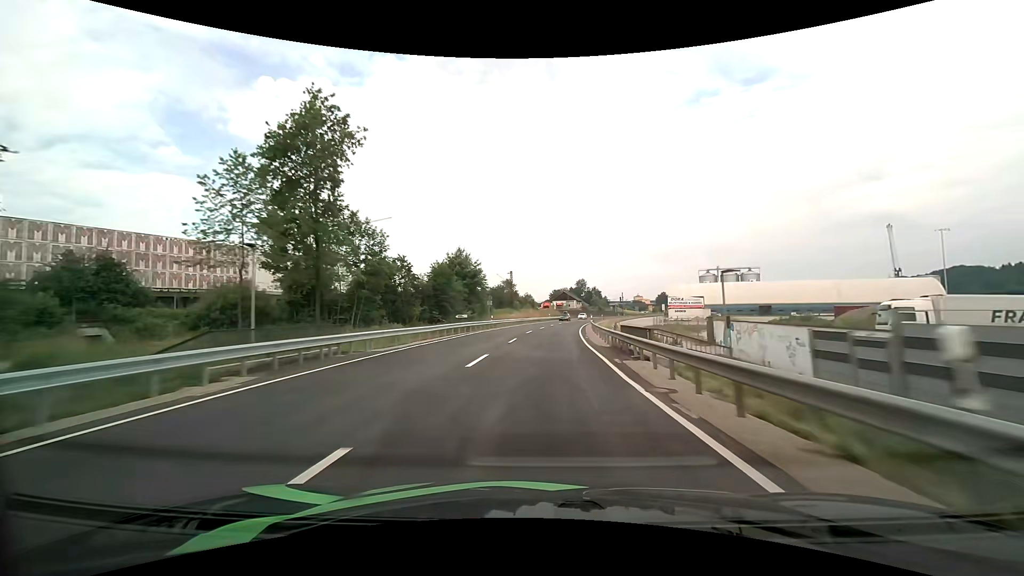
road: primary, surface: asphalt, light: Day
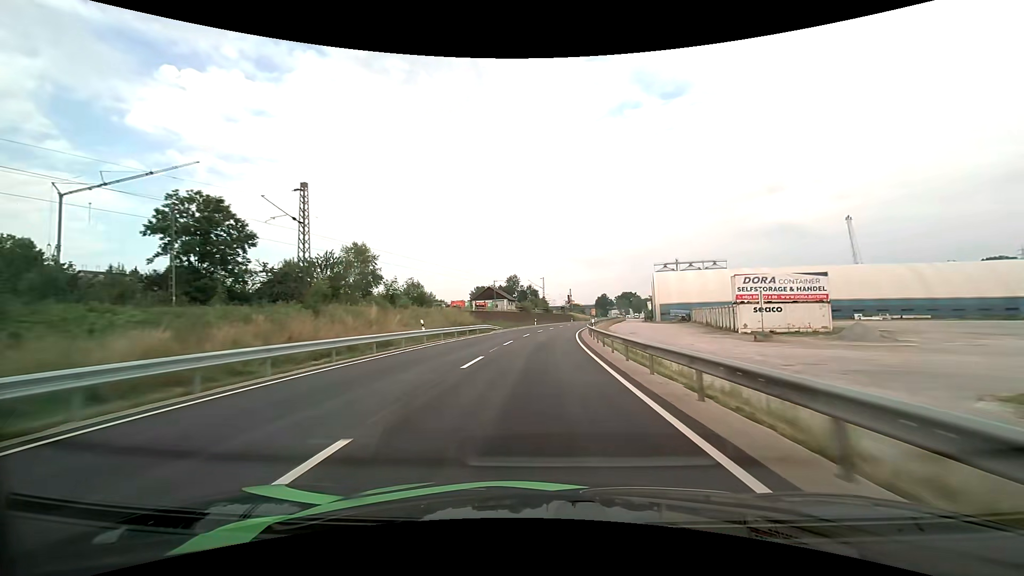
(+4.5, +71.3) m; +8°
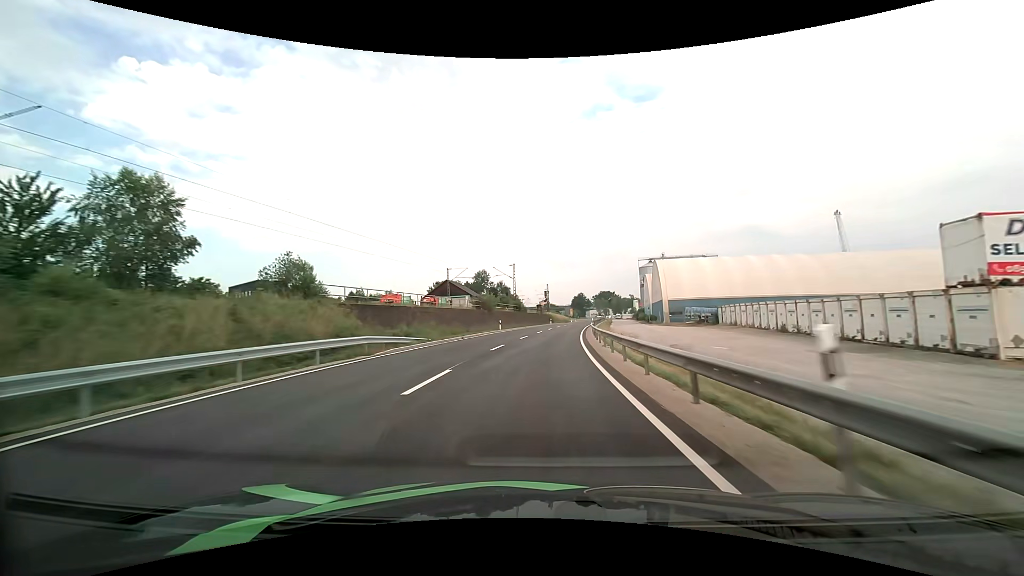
(+0.8, +28.7) m; +3°
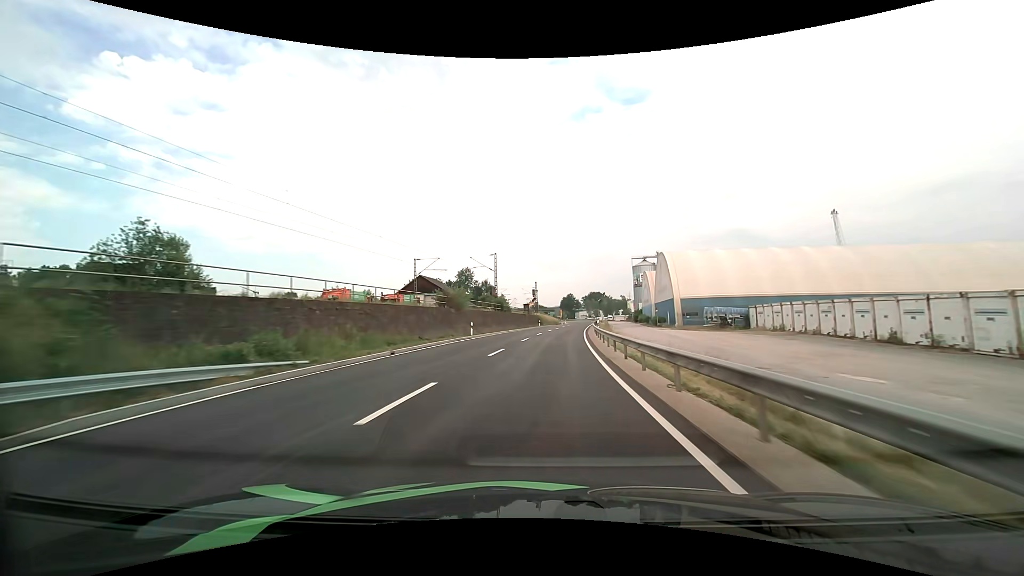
(+0.2, +14.4) m; +1°
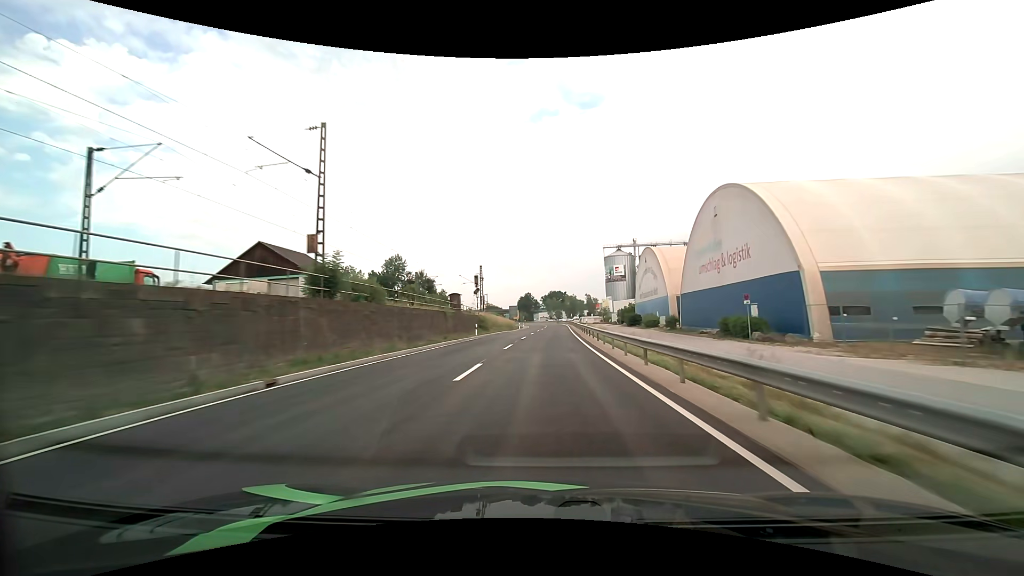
(+1.9, +43.4) m; +5°
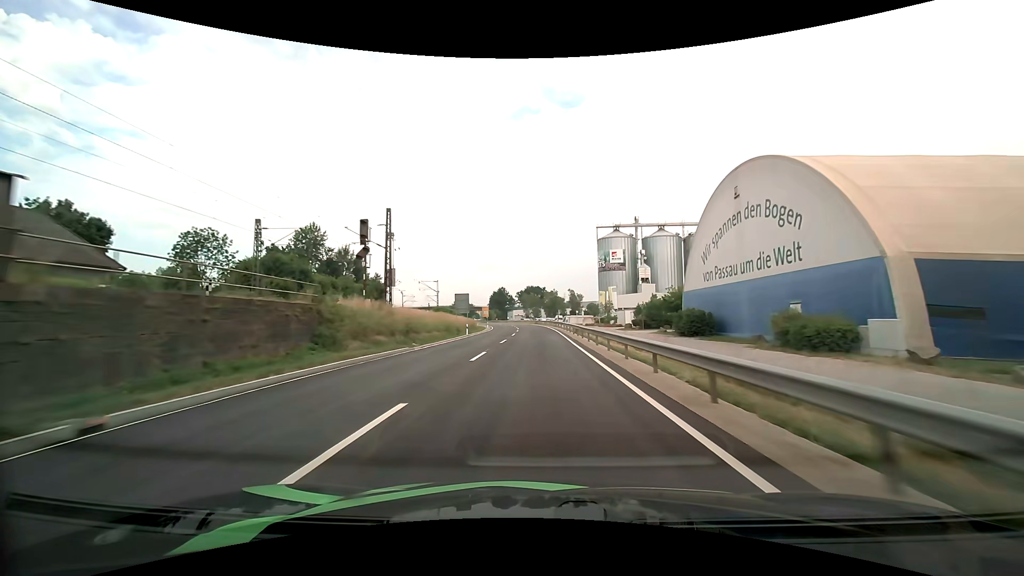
(+1.3, +43.1) m; +3°
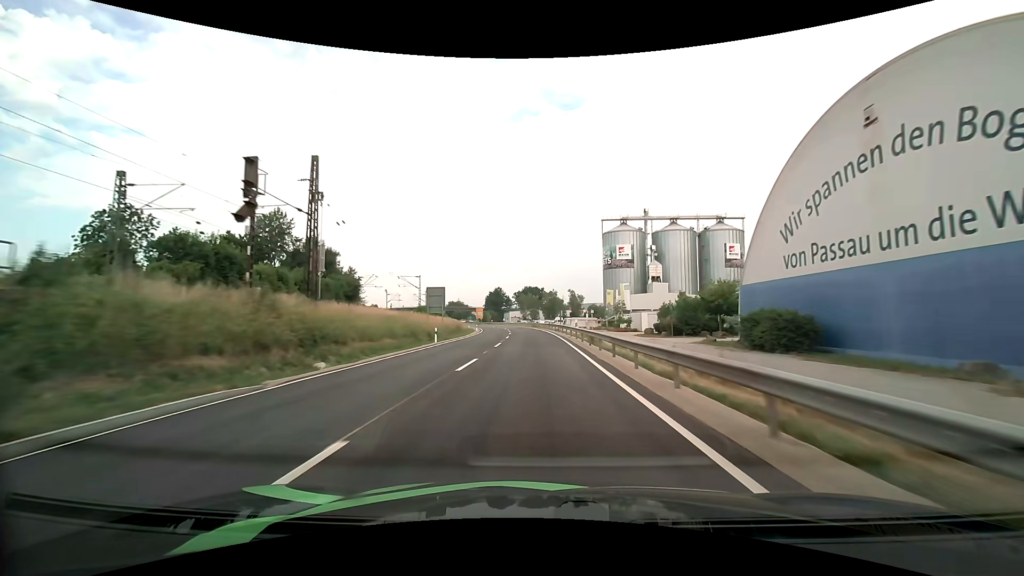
(+0.1, +14.3) m; 0°
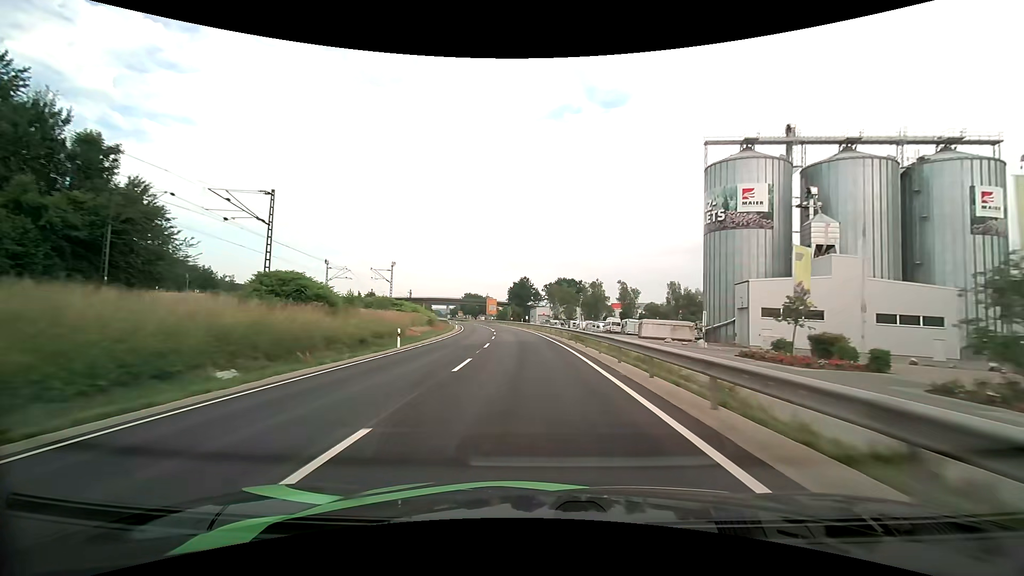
(-1.1, +58.3) m; -4°
(0, +10) (0, +20) (-1, +30) (-2, +40) (-3, +50) (-4, +60) (-5, +70) (-7, +80) (-8, +90) (-10, +99) m
